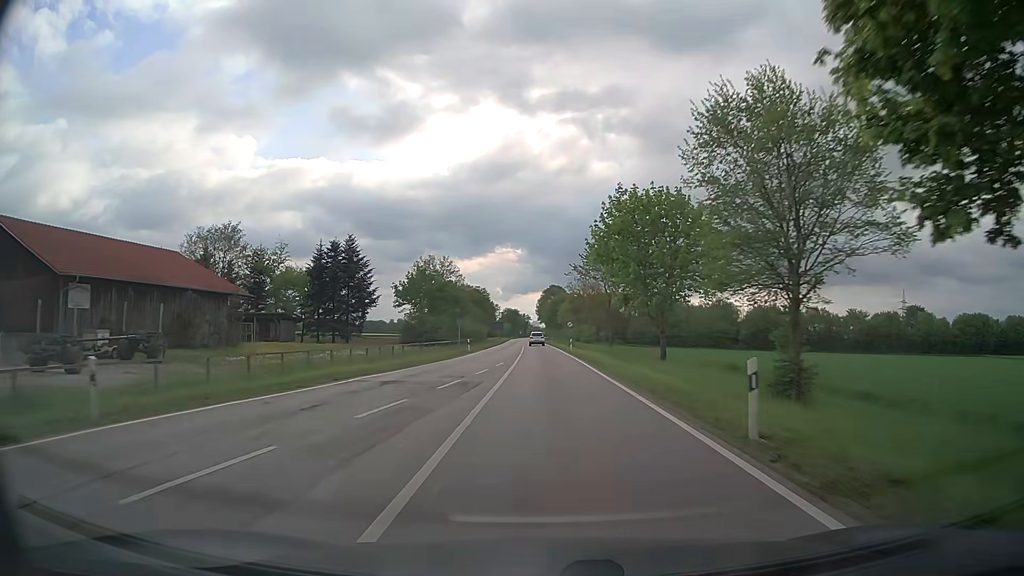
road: secondary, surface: asphalt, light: Day
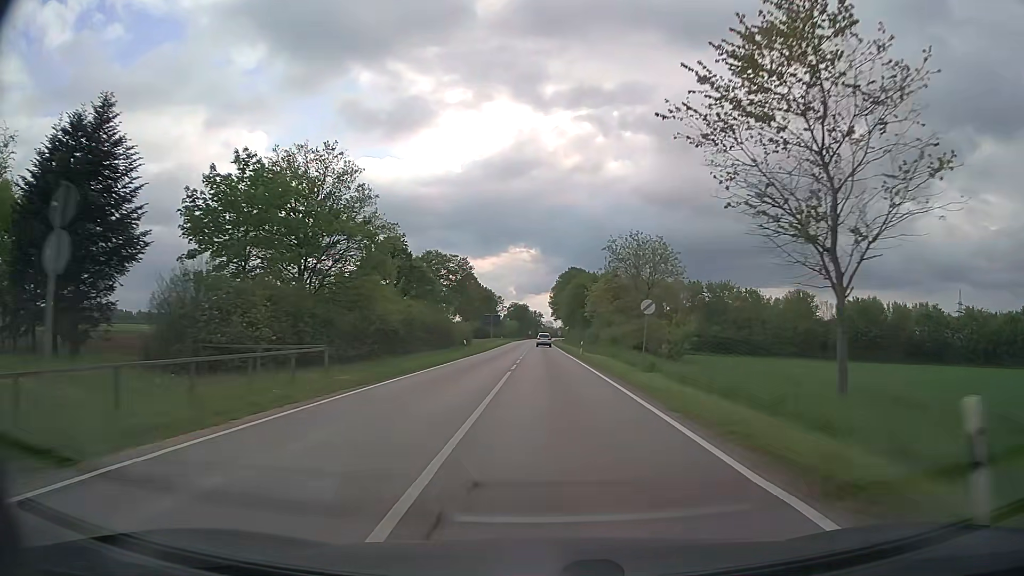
(-0.6, +49.8) m; -1°
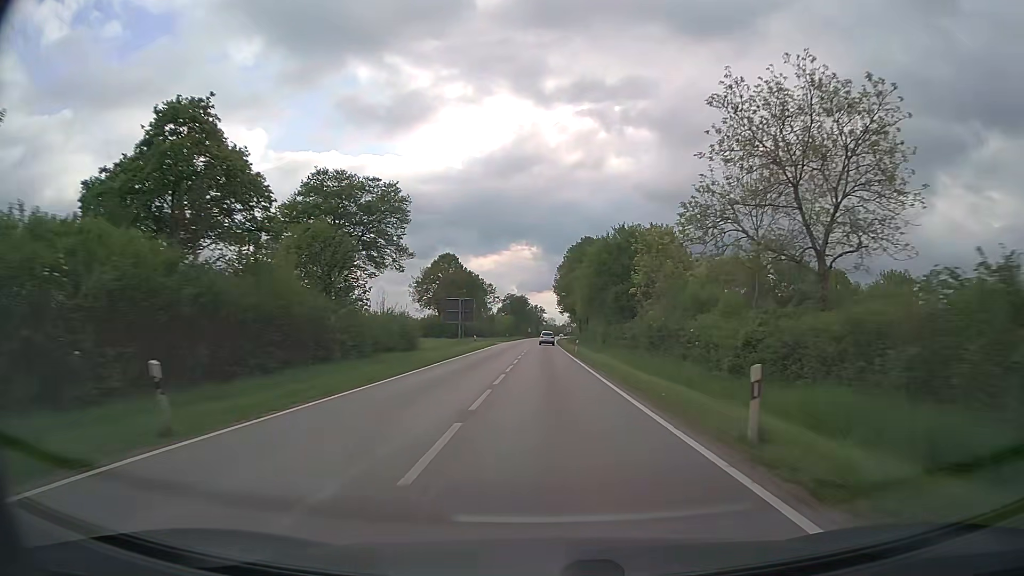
(0.0, +38.3) m; 0°
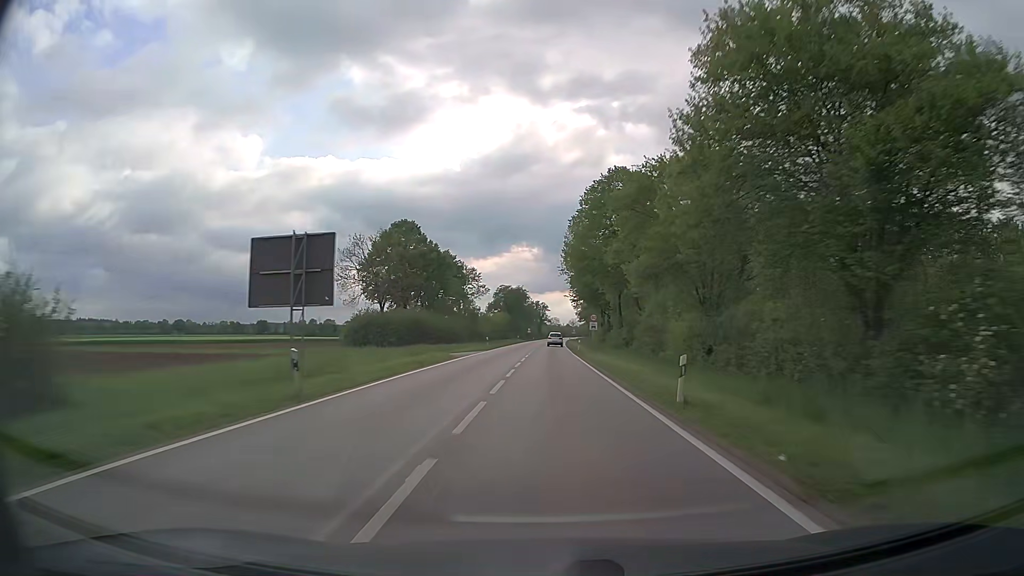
(-0.1, +39.2) m; 0°
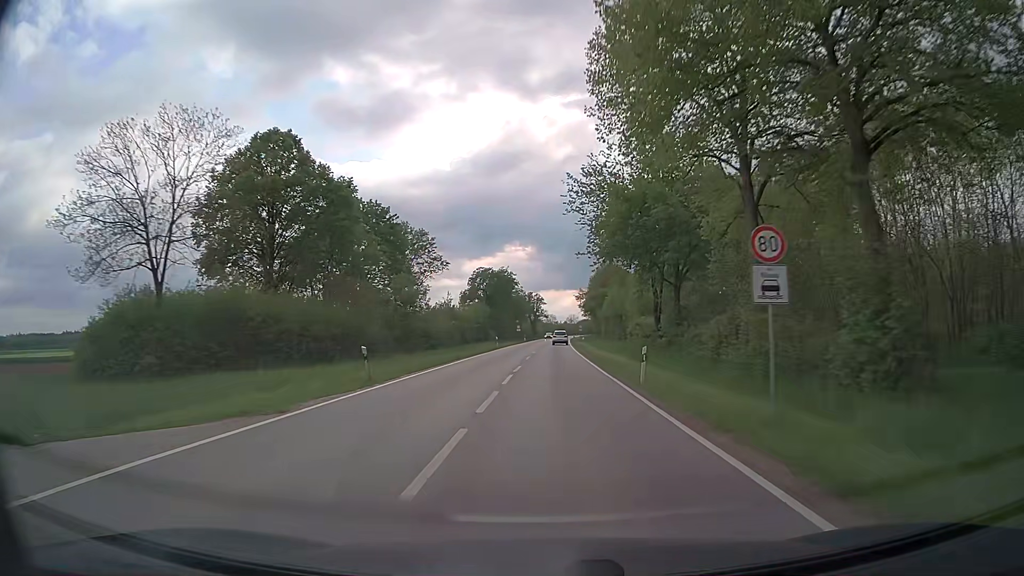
(+0.1, +39.9) m; +1°
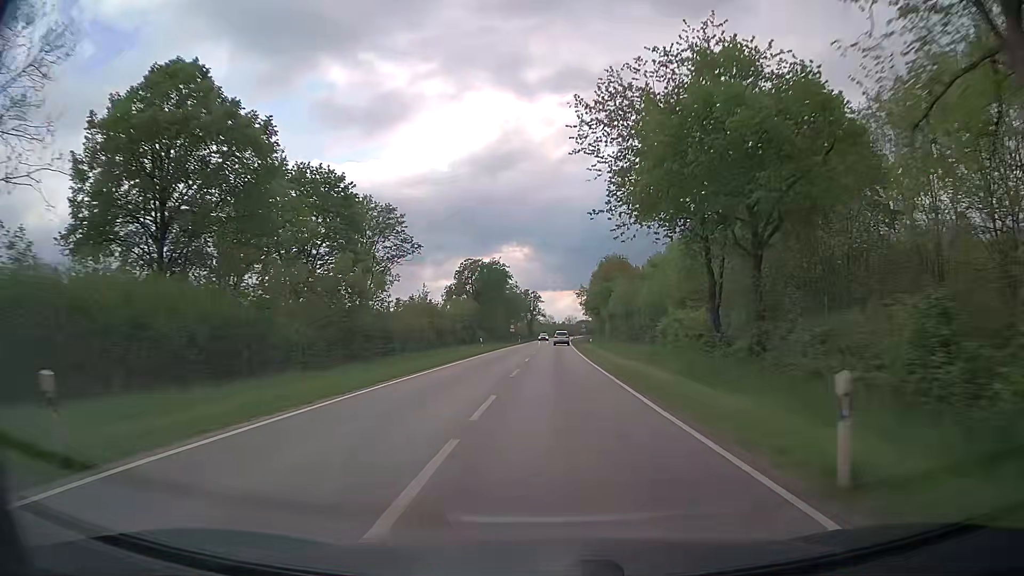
(0.0, +13.5) m; 0°
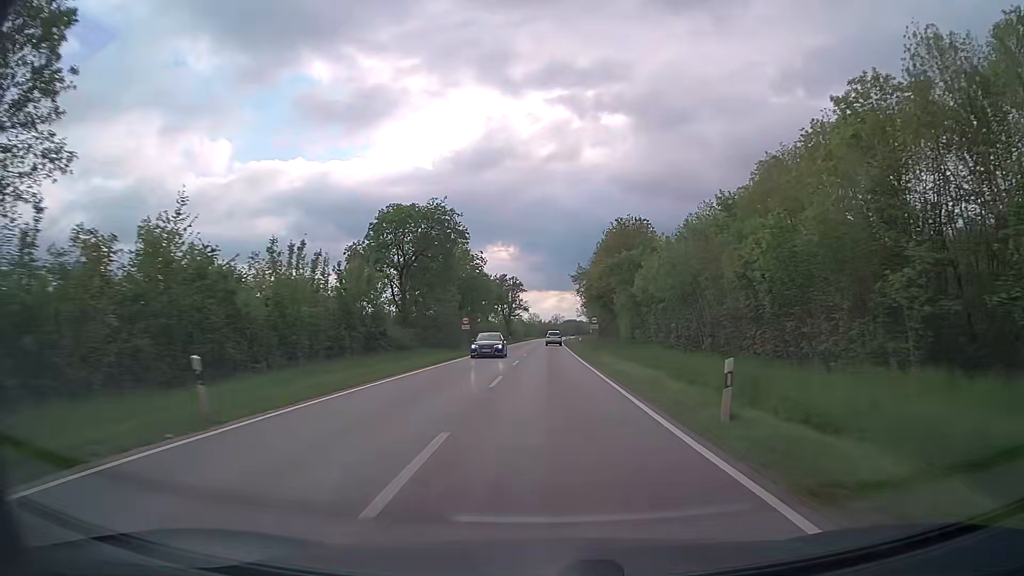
(+0.5, +40.5) m; +1°
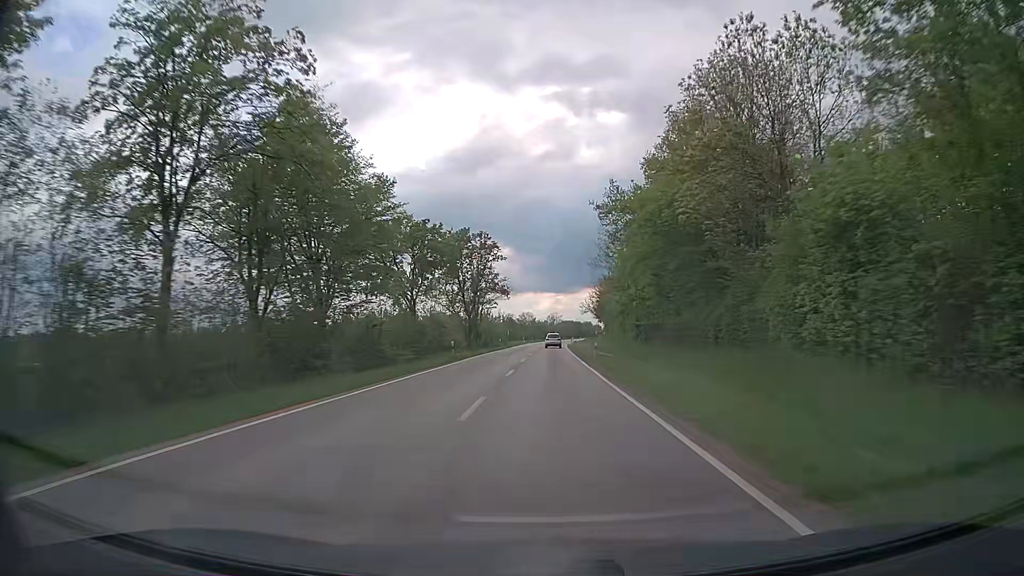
(+0.3, +53.4) m; 0°
(0, +10) (0, +20) (0, +30) (0, +40) (0, +50) (0, +60) (+1, +70) (+1, +80) (+1, +90) (+2, +100) m
